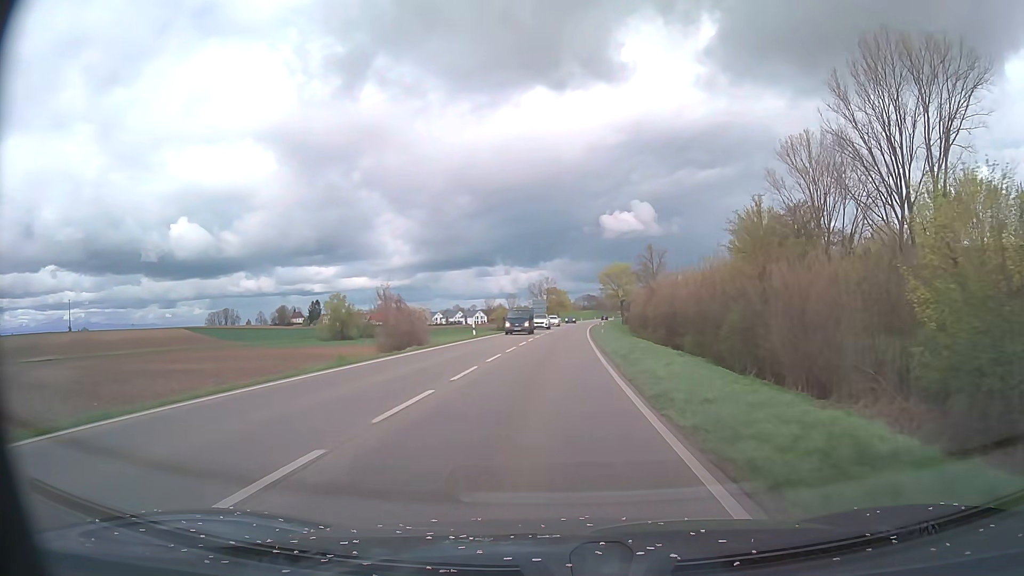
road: primary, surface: asphalt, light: Day
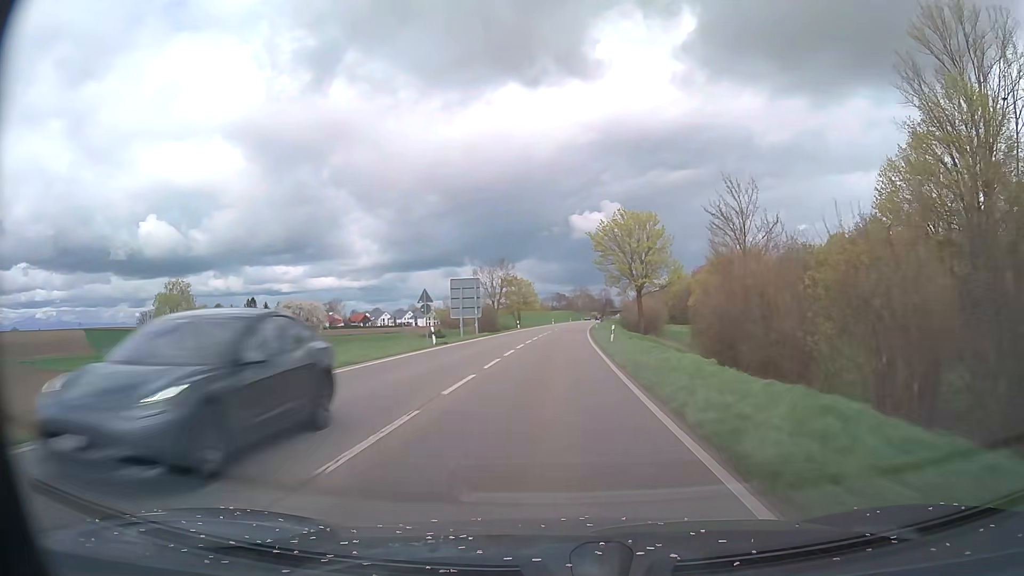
(+1.7, +62.9) m; +3°
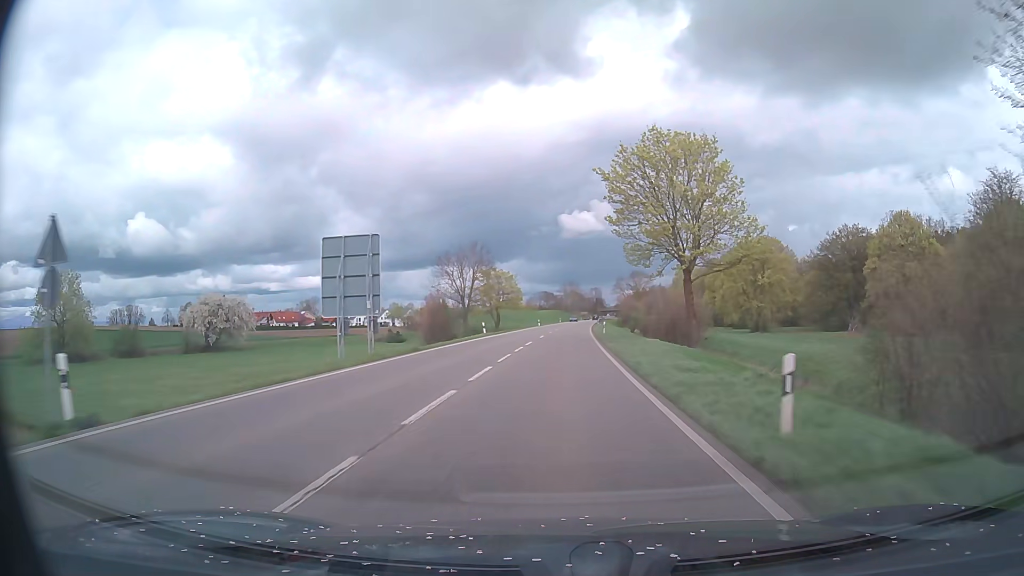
(+0.3, +27.1) m; +1°
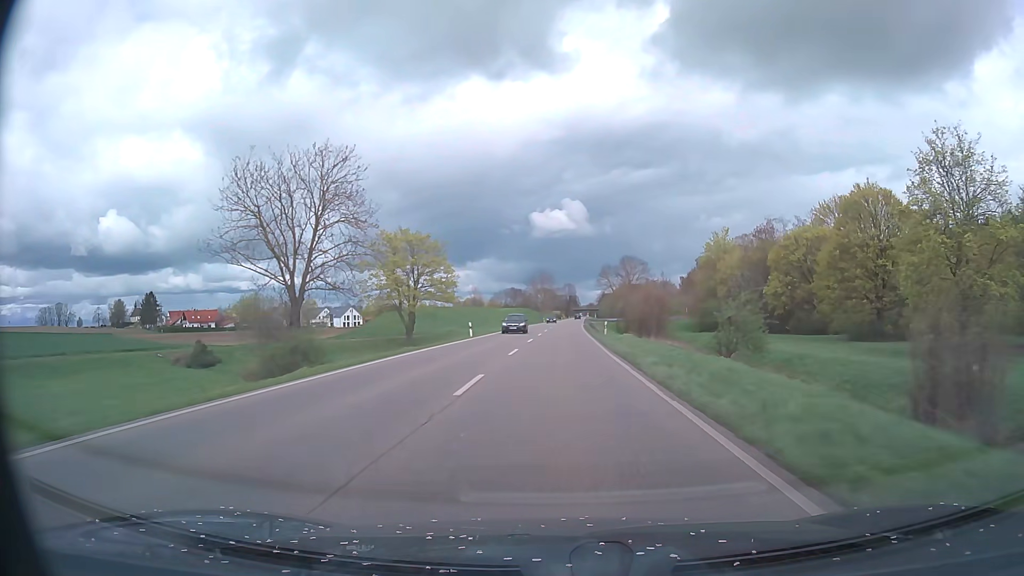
(+1.3, +56.7) m; +3°
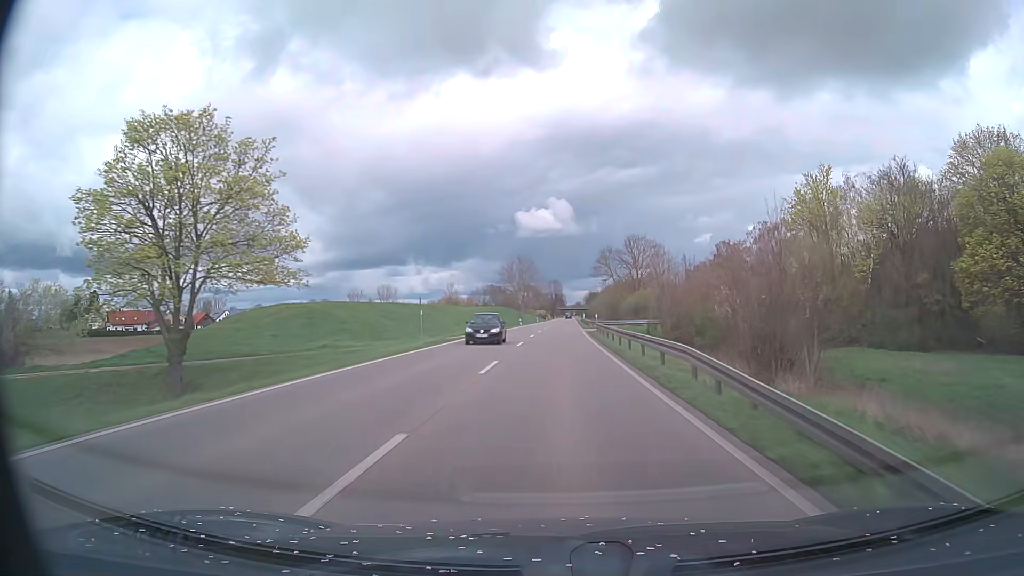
(+0.6, +43.7) m; +1°
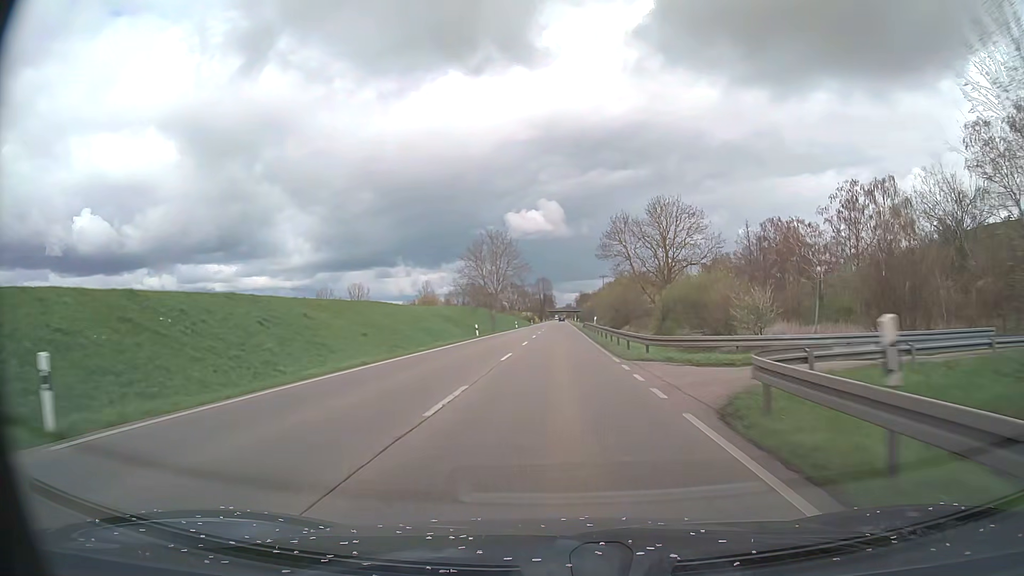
(+0.4, +44.2) m; +1°
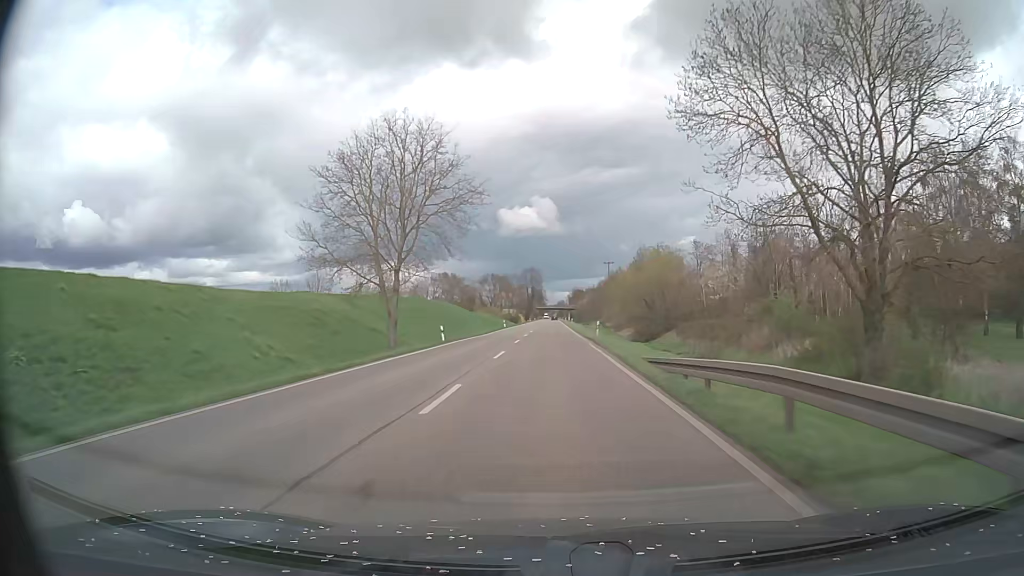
(+0.6, +59.4) m; +1°
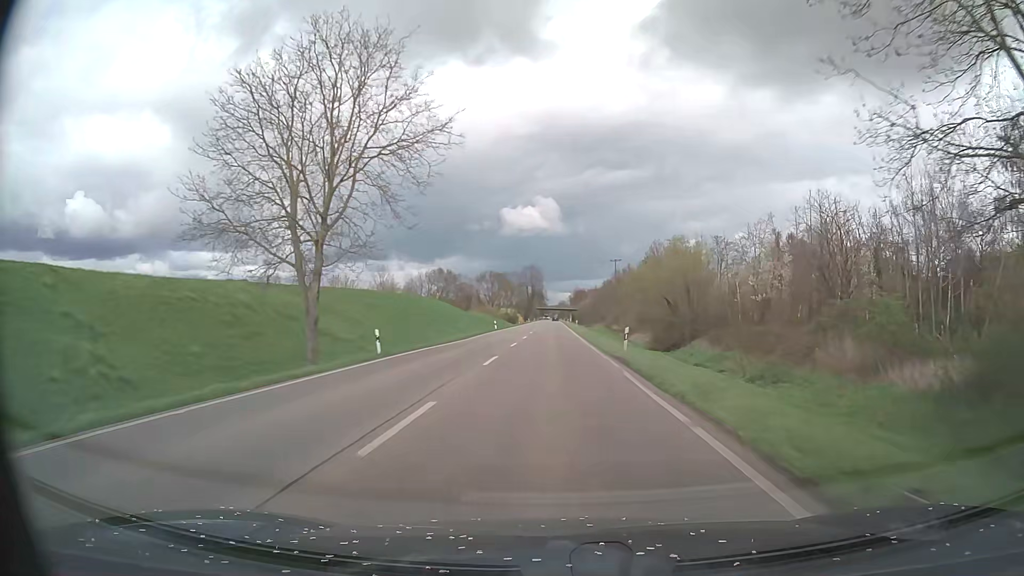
(0.0, +14.9) m; 0°
(0, +10) (0, +20) (0, +30) (0, +40) (0, +50) (0, +60) (0, +70) (0, +80) (0, +90) (0, +100) m
